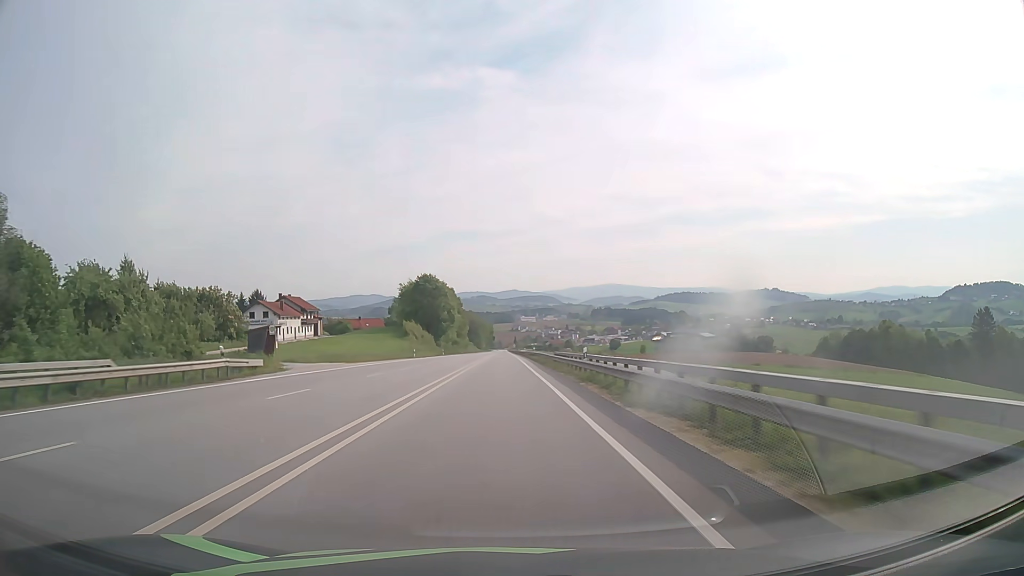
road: primary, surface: asphalt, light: Day
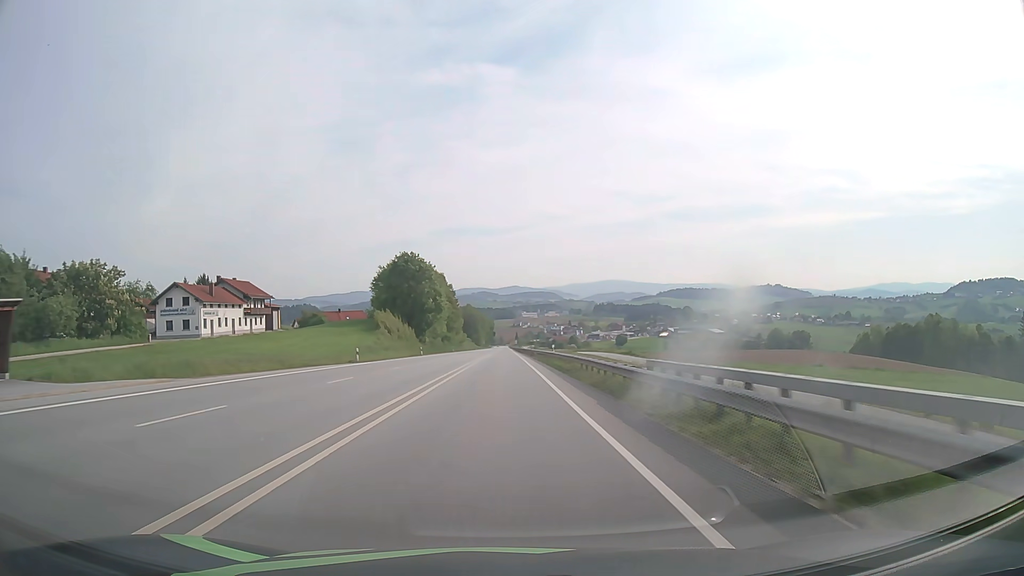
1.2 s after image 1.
(0.0, +30.5) m; 0°
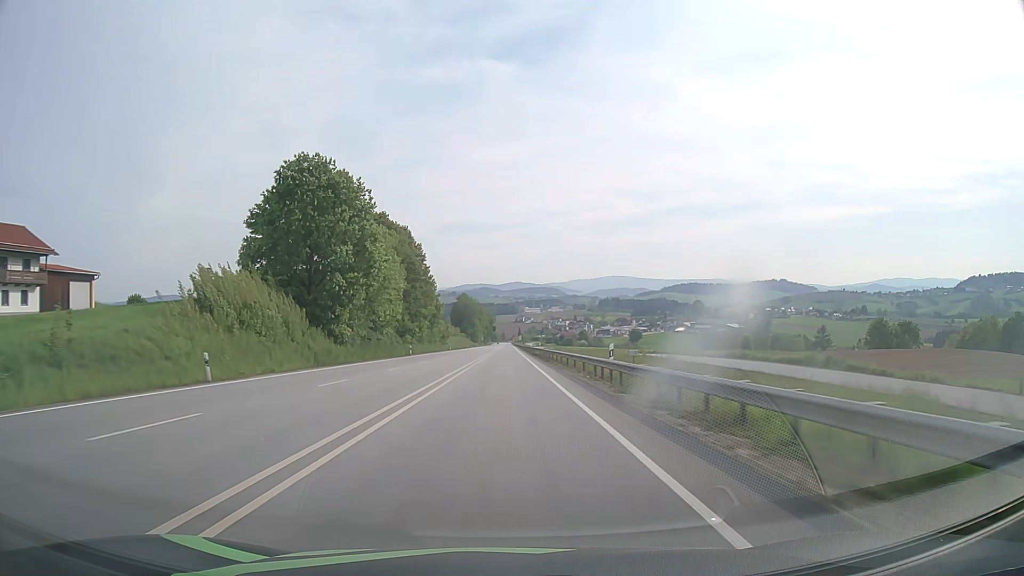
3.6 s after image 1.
(-0.1, +62.0) m; 0°
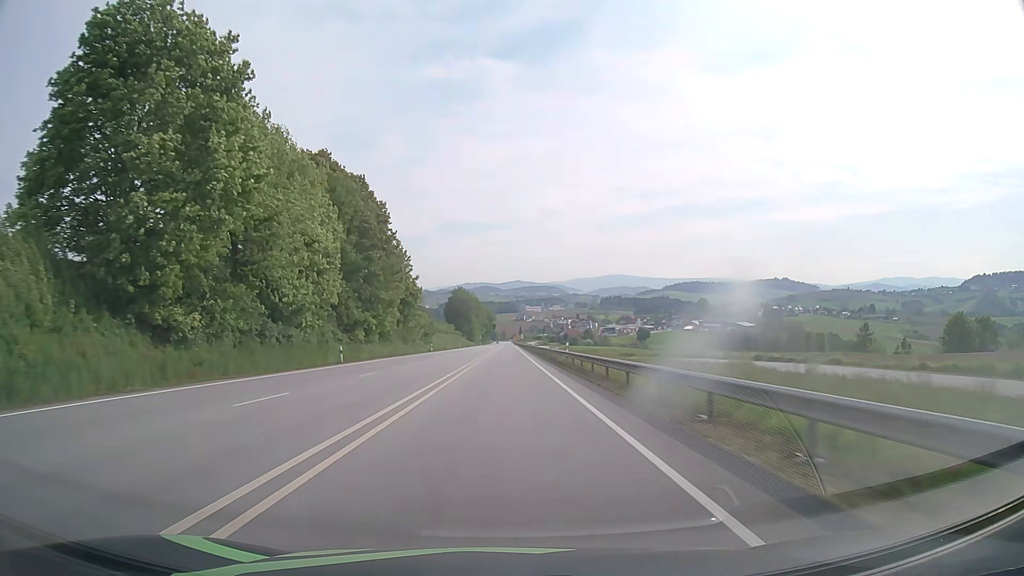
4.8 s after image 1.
(0.0, +30.9) m; 0°
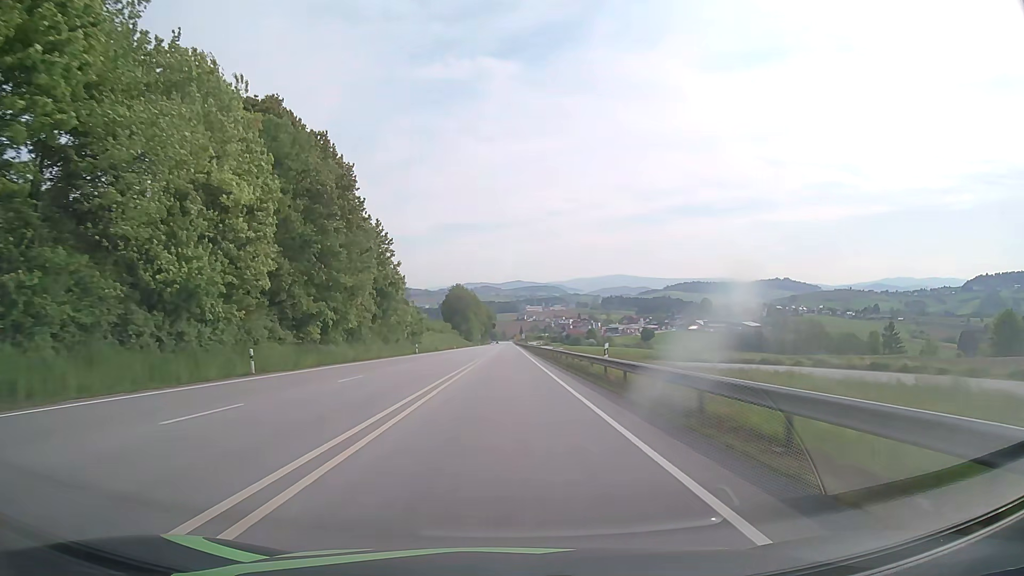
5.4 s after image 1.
(0.0, +15.3) m; 0°
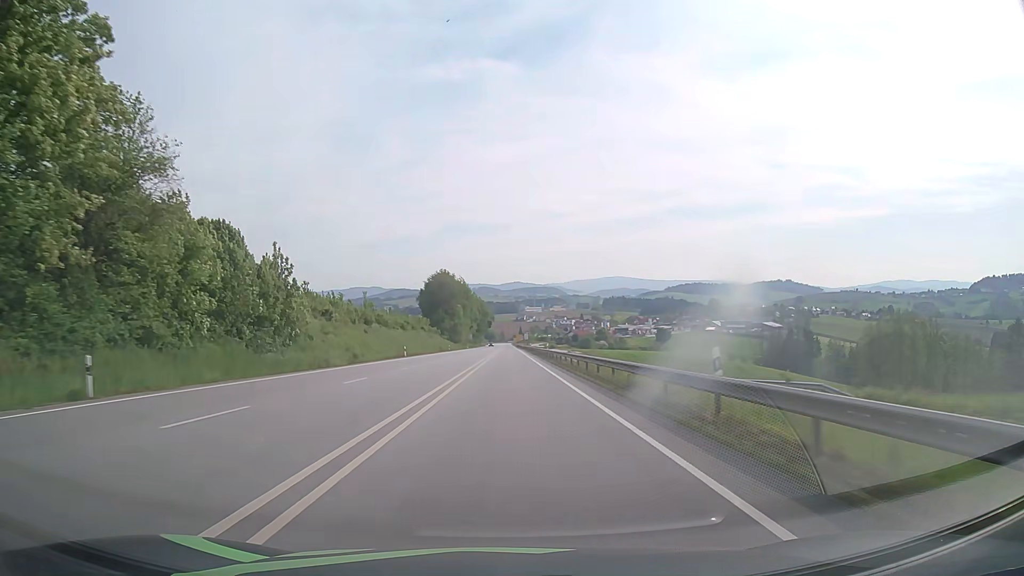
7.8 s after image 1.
(0.0, +60.6) m; 0°
